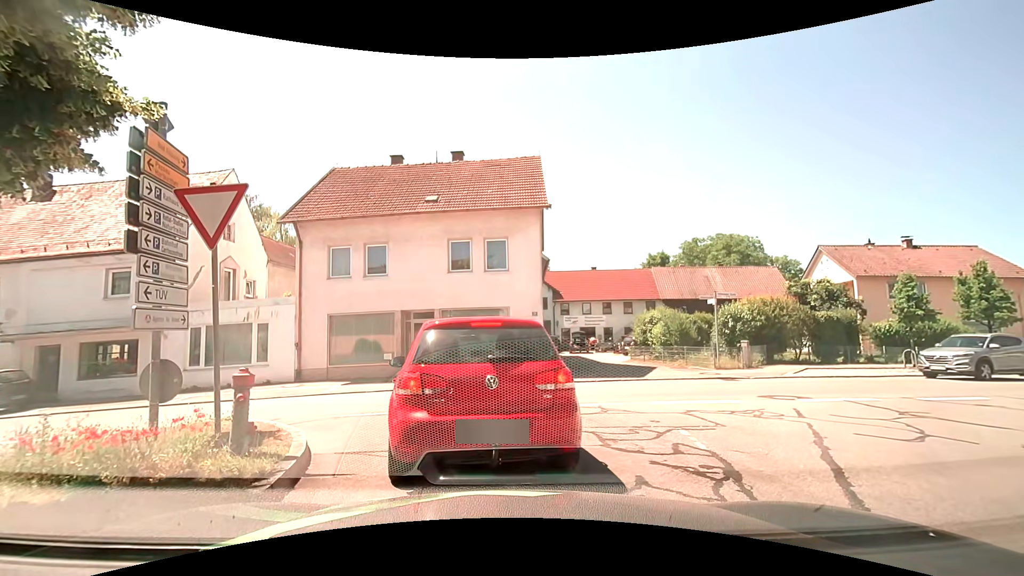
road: unclassified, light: Day
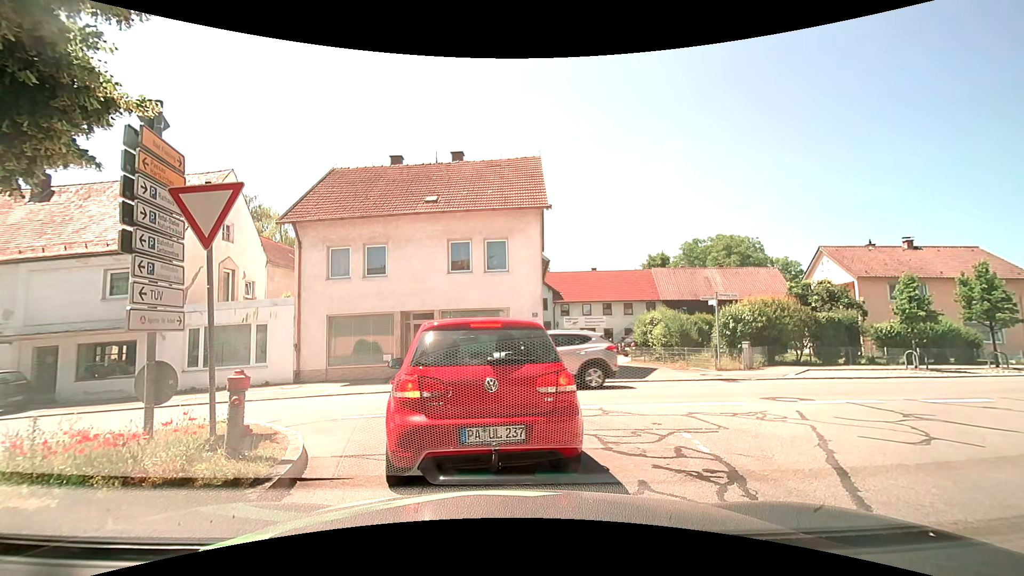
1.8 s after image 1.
(0.0, +0.2) m; 0°
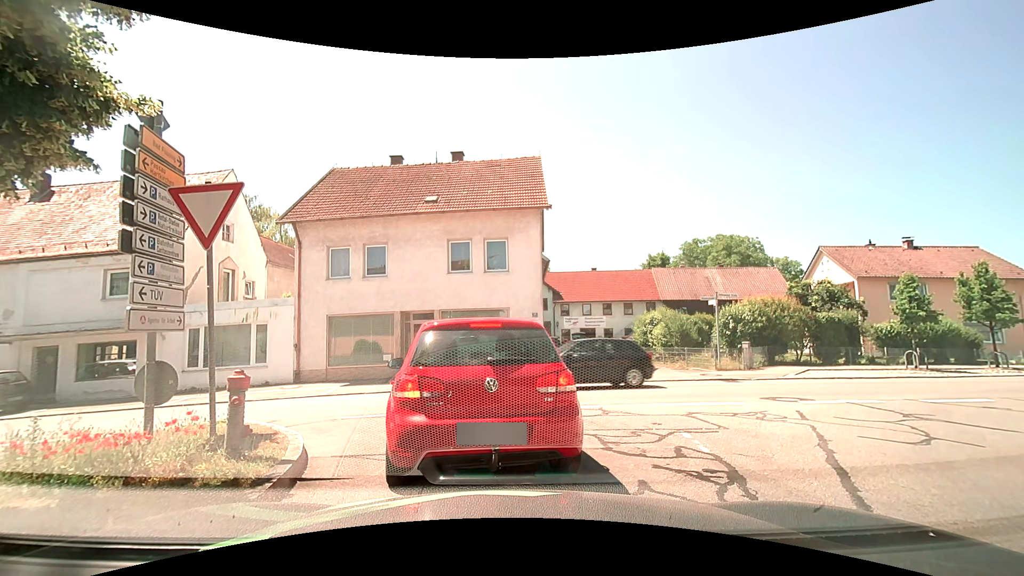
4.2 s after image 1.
(0.0, 0.0) m; 0°
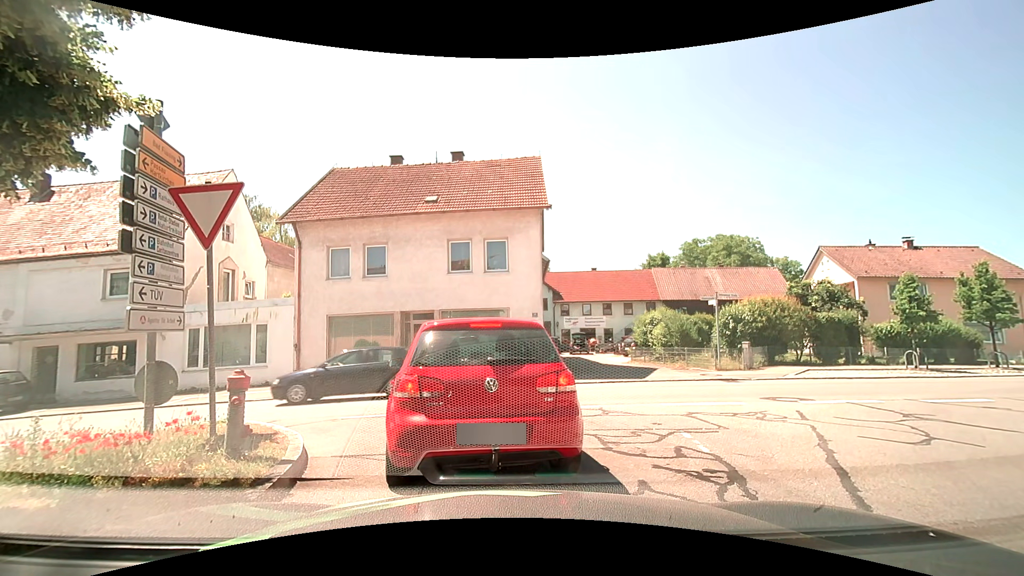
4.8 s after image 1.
(0.0, 0.0) m; 0°
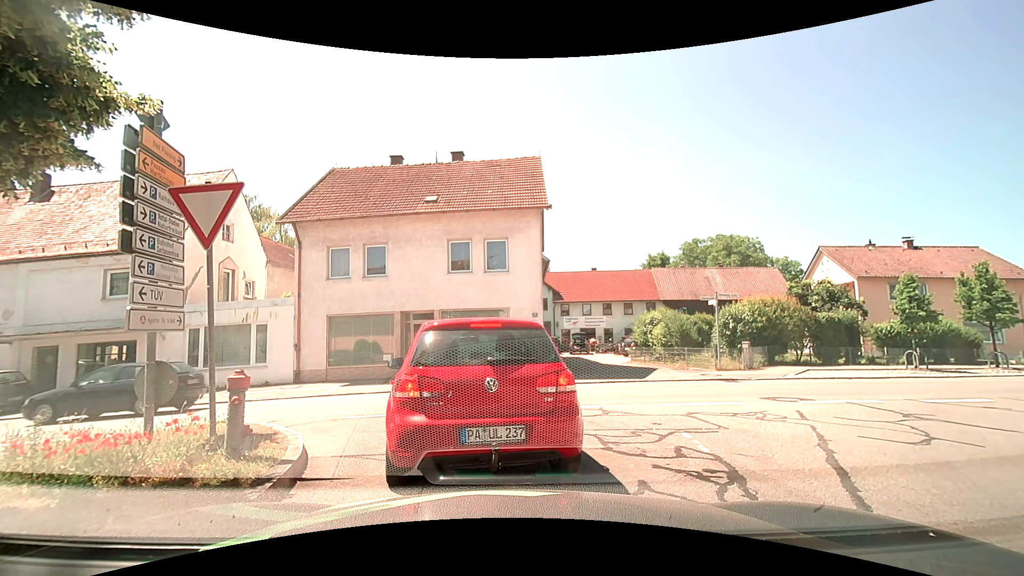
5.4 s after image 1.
(0.0, 0.0) m; 0°
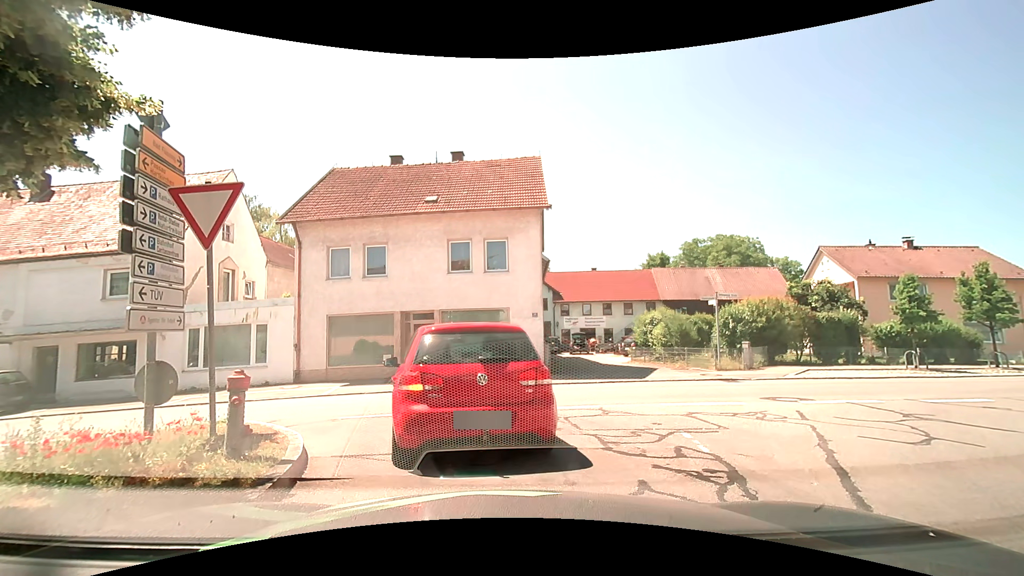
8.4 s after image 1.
(0.0, 0.0) m; 0°
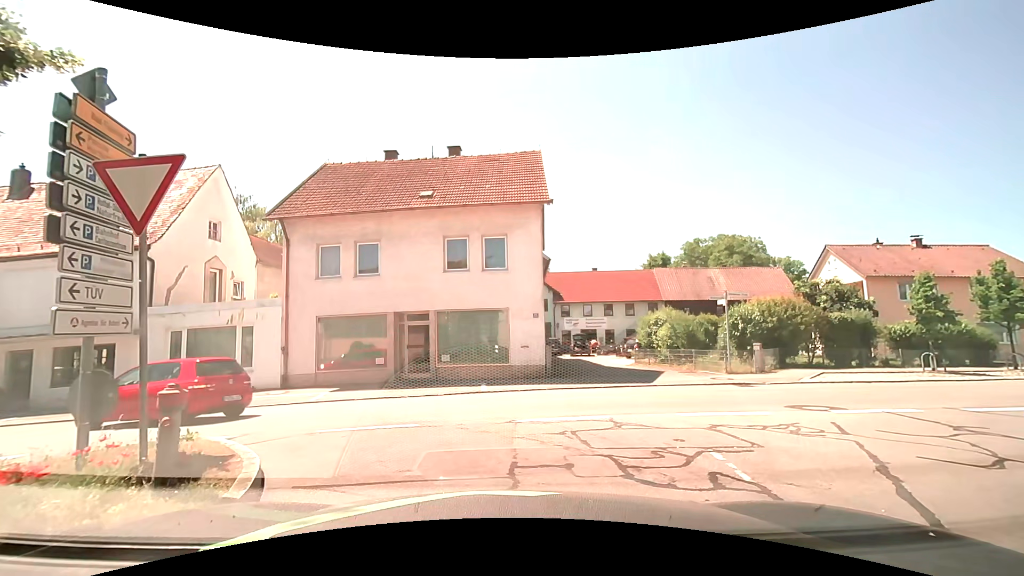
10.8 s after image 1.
(0.0, +1.1) m; -1°
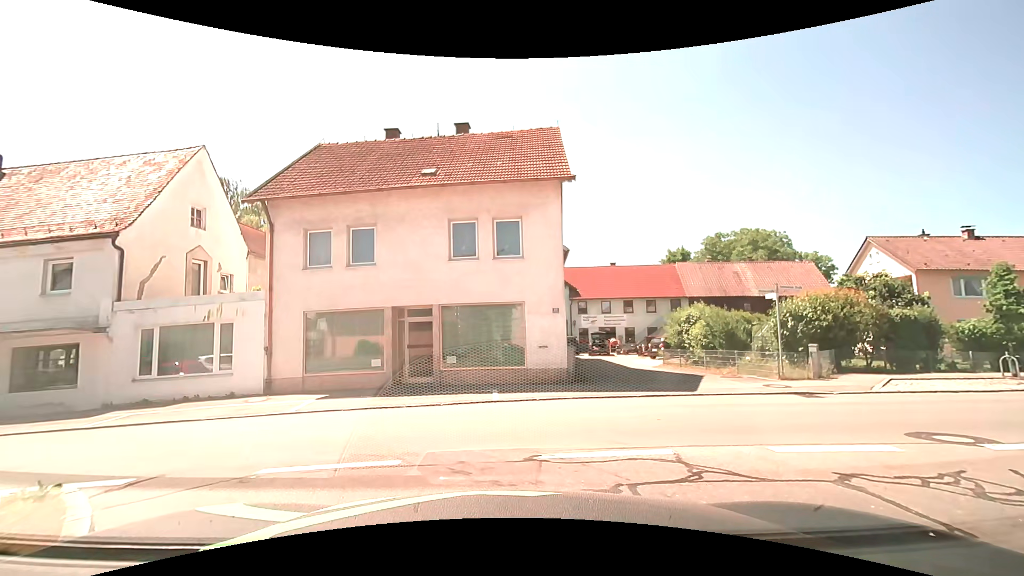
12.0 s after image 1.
(0.0, +2.6) m; -1°
